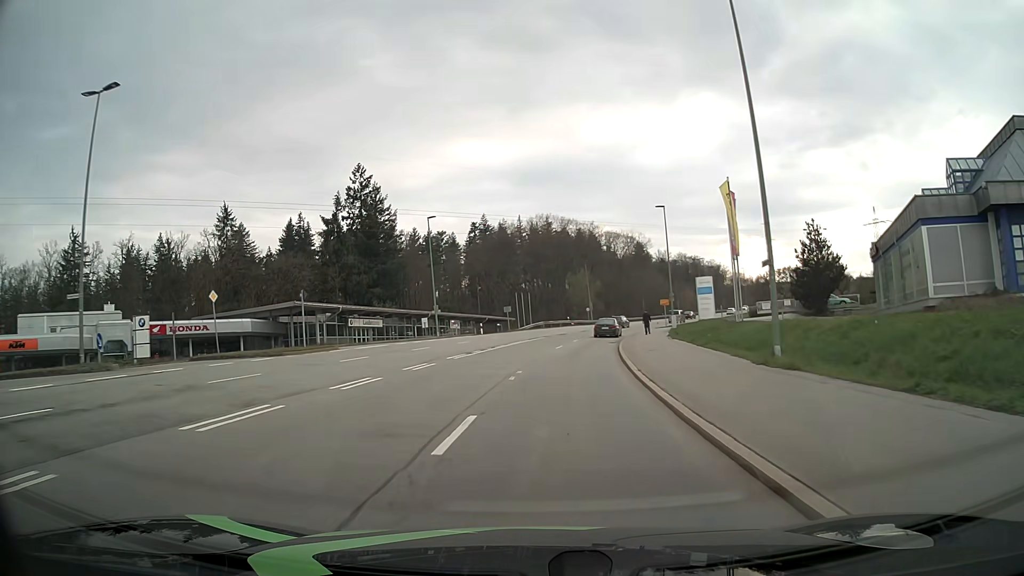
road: secondary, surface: asphalt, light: Day
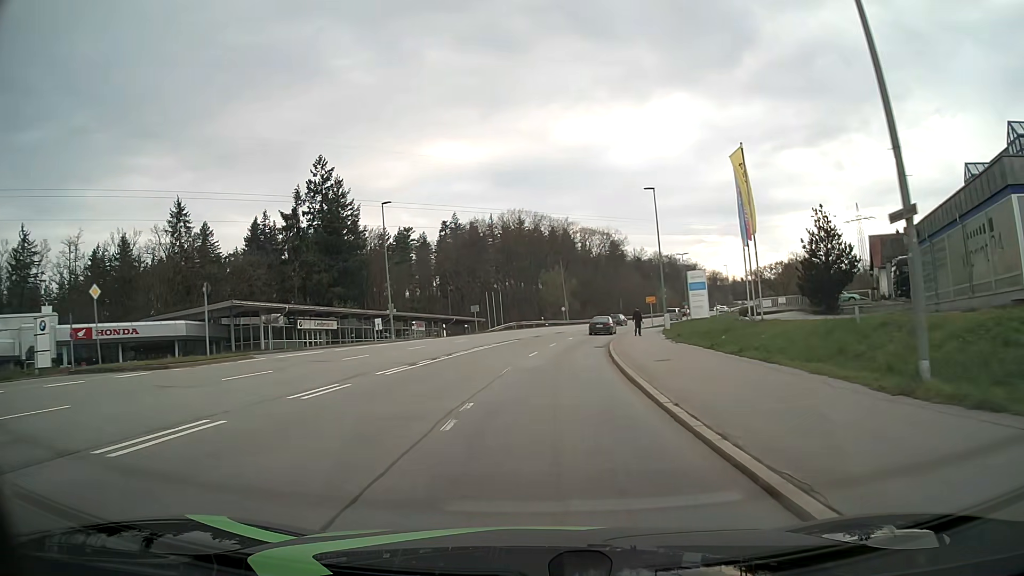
(+0.1, +7.6) m; +2°
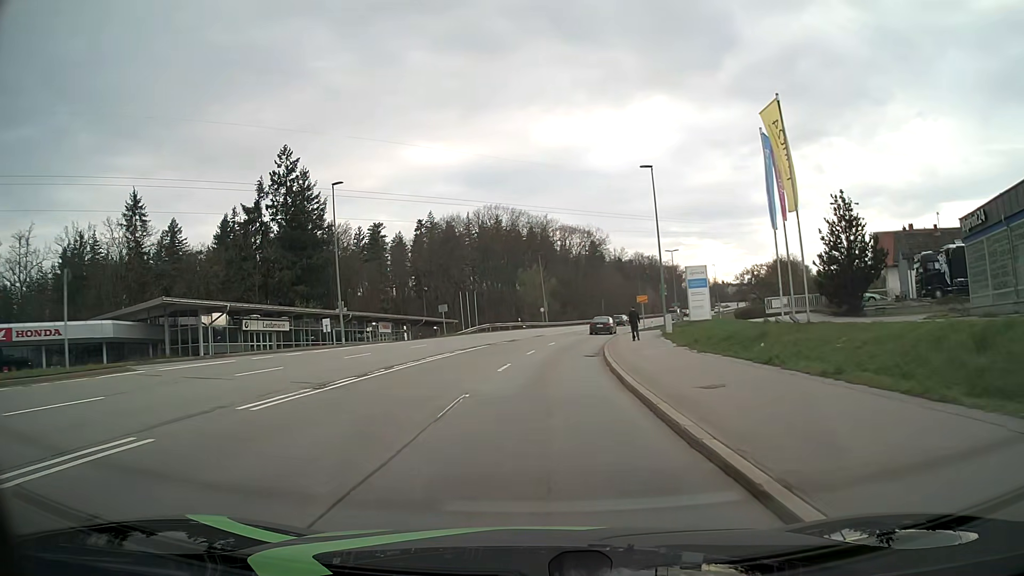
(+0.1, +7.6) m; +2°
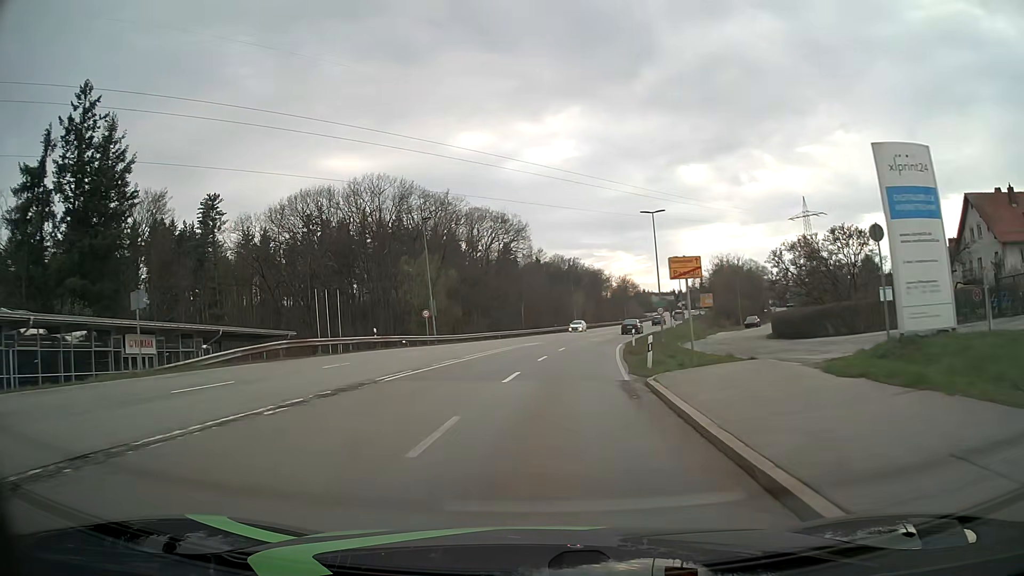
(+2.1, +38.0) m; +7°
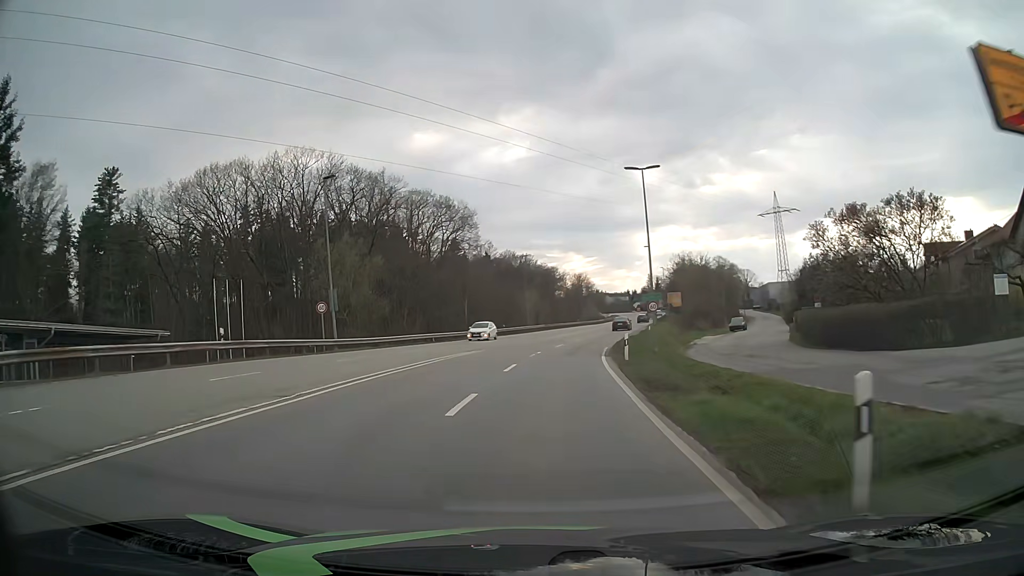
(+0.6, +15.2) m; +5°
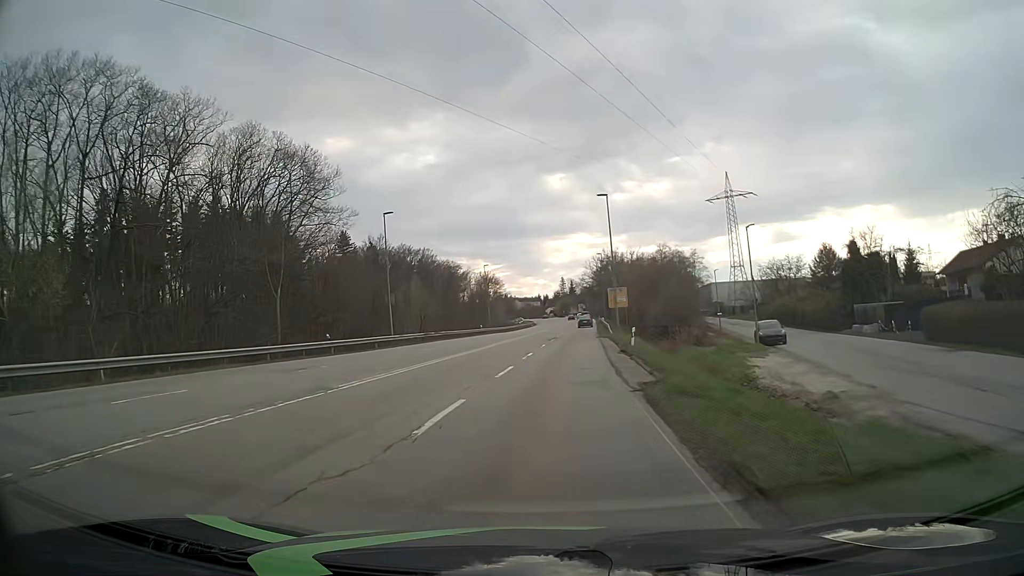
(+2.8, +38.0) m; +8°
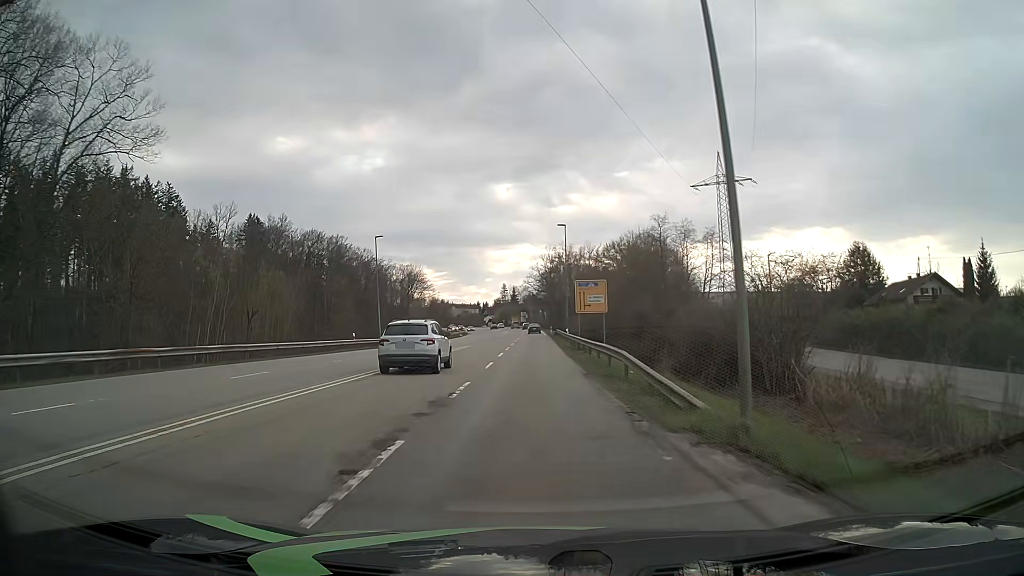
(+1.8, +38.4) m; +5°
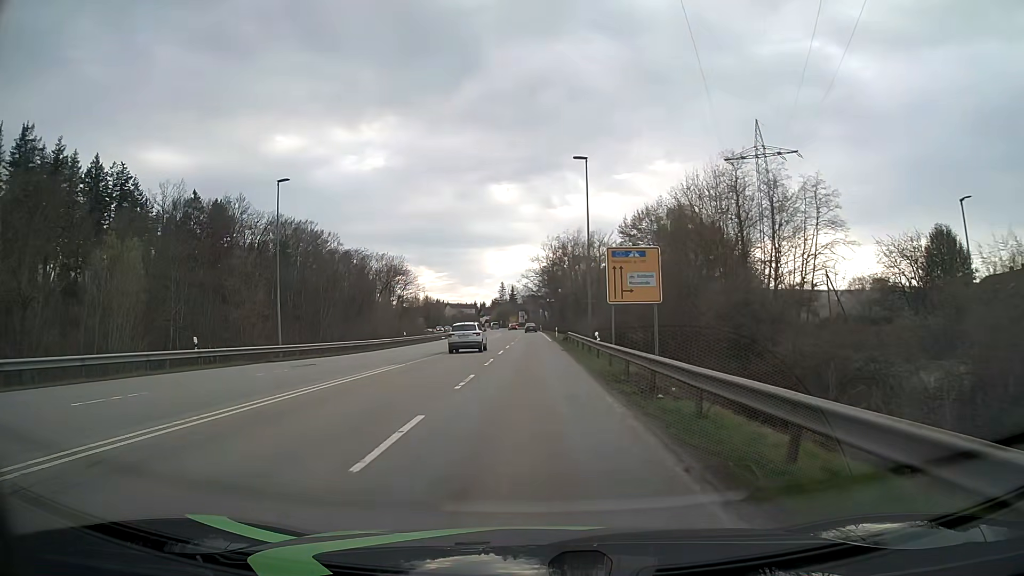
(+0.1, +24.9) m; 0°
(0, +10) (0, +20) (0, +30) (0, +40) (0, +50) (0, +60) (0, +70) (0, +80) (0, +90) (0, +100) m
